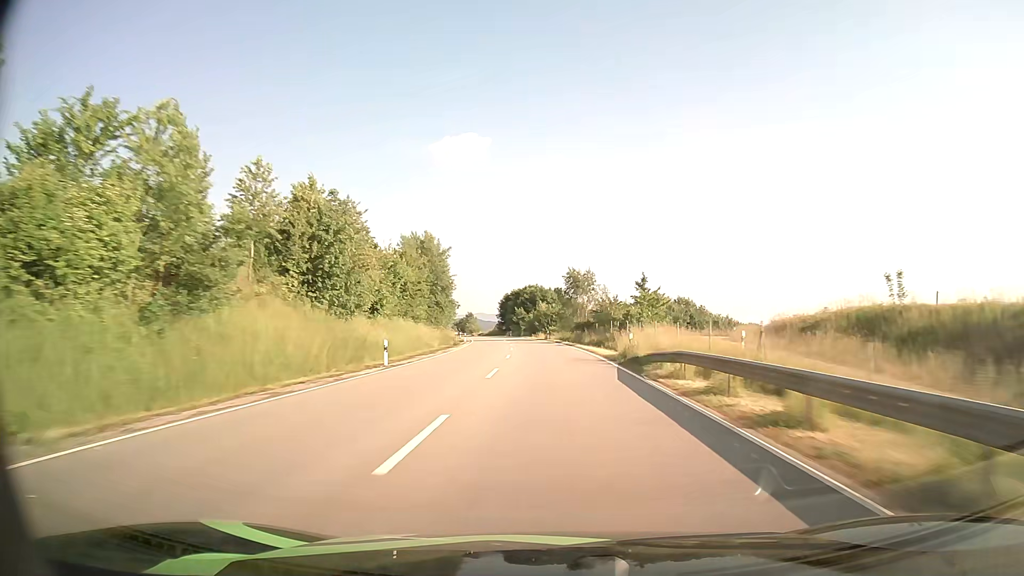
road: primary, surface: asphalt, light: Day
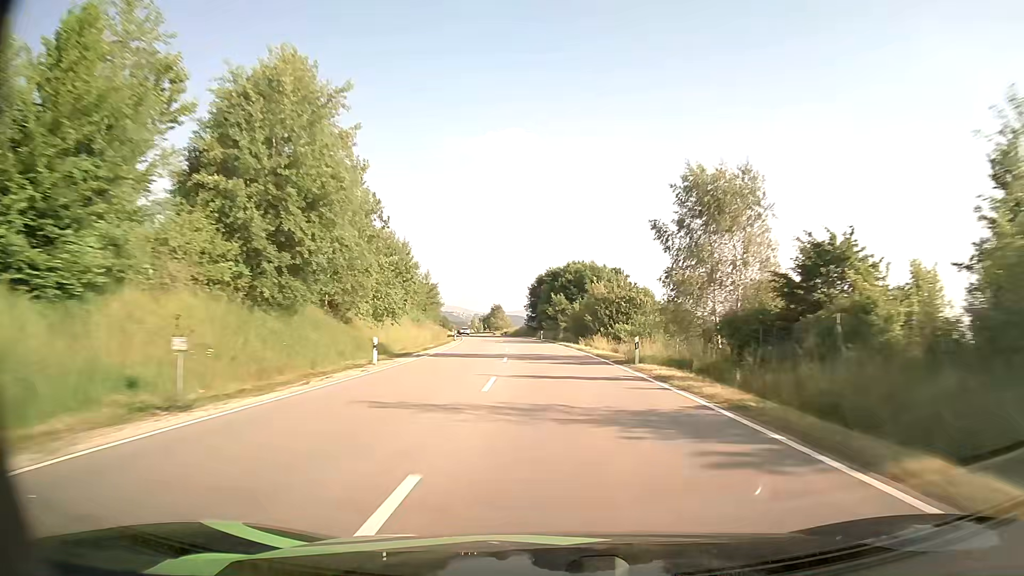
(-1.7, +52.5) m; -4°
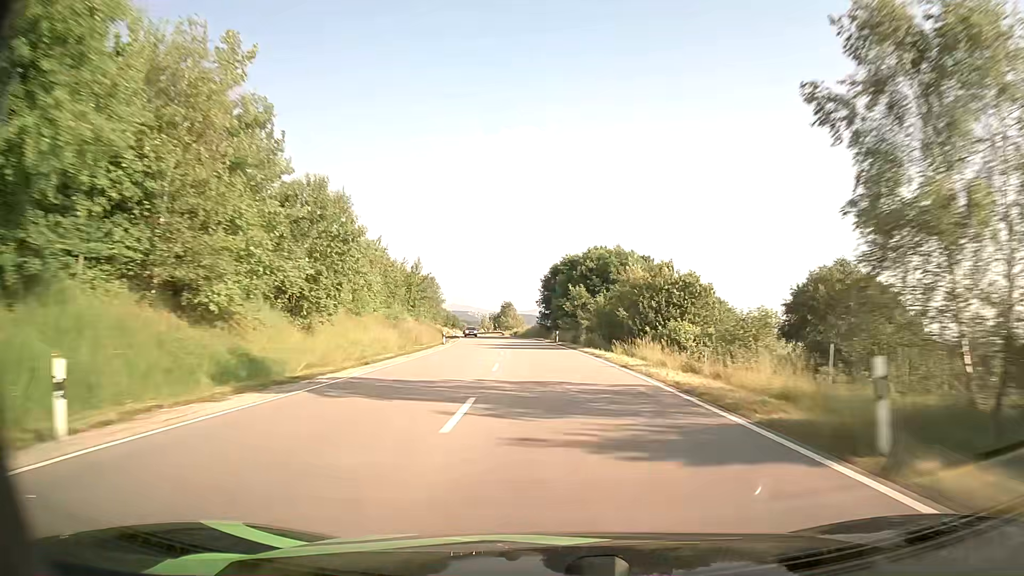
(-0.2, +17.5) m; -1°
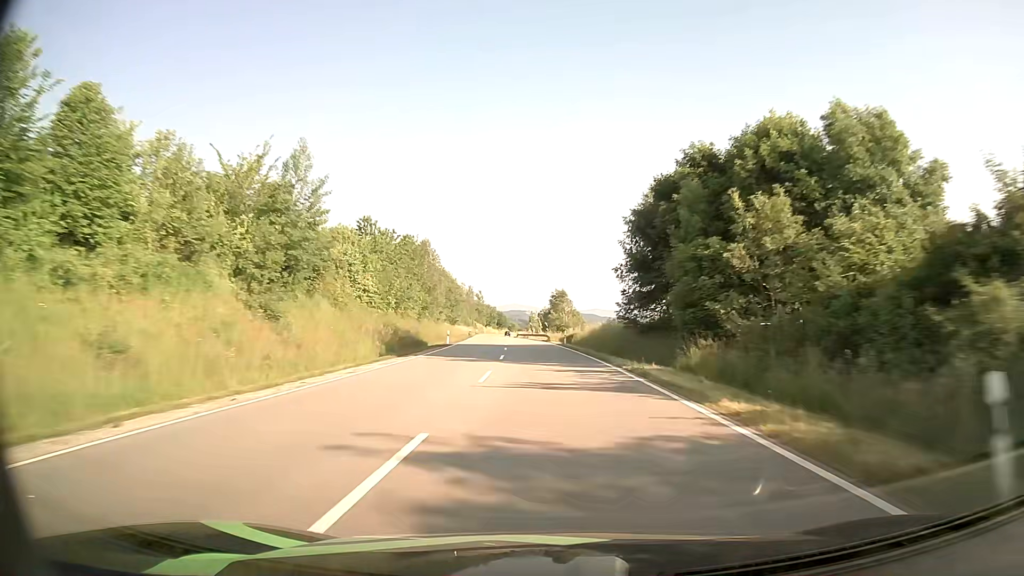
(-2.2, +52.5) m; -5°
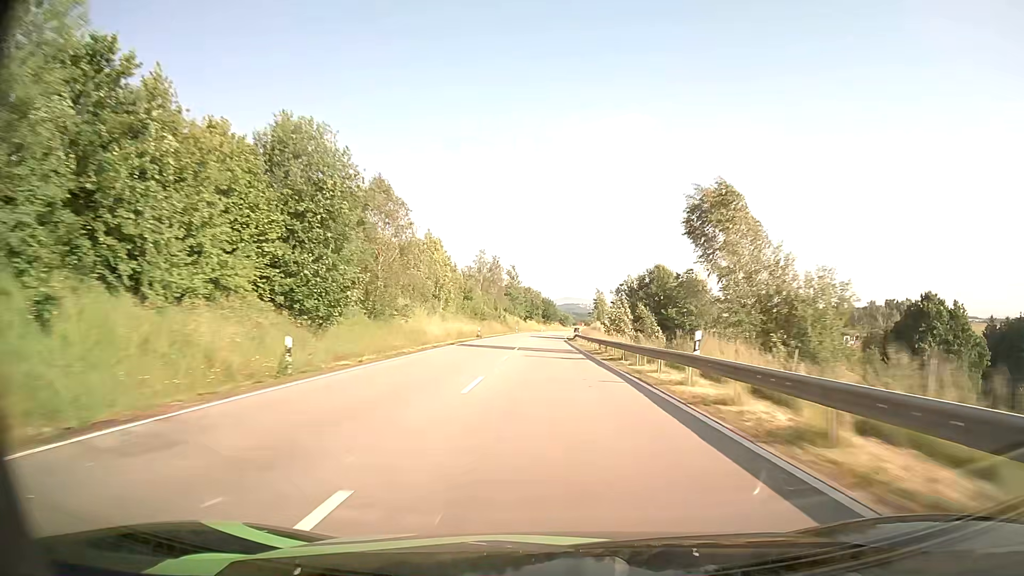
(-4.5, +87.4) m; -5°
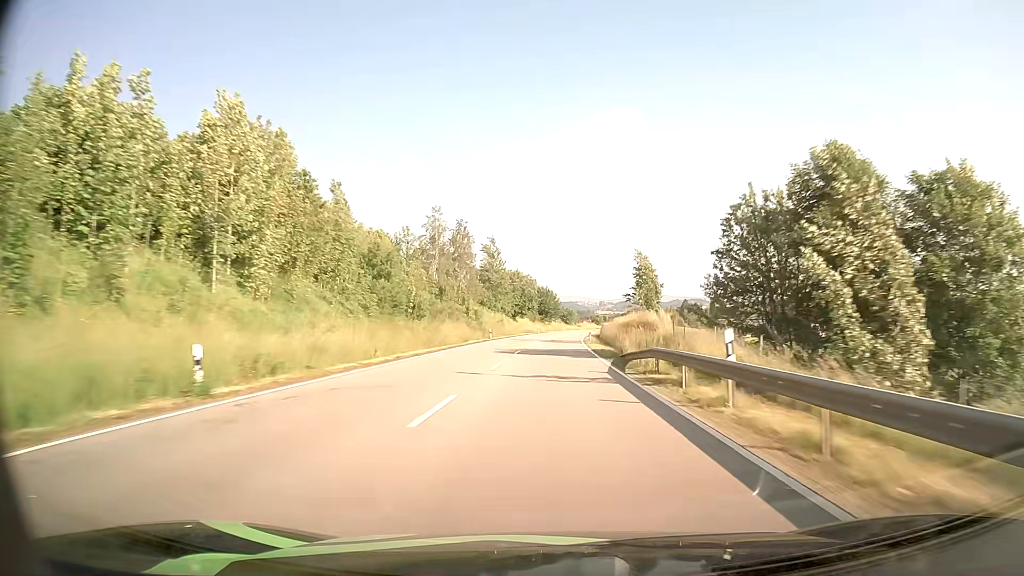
(-0.1, +52.4) m; 0°
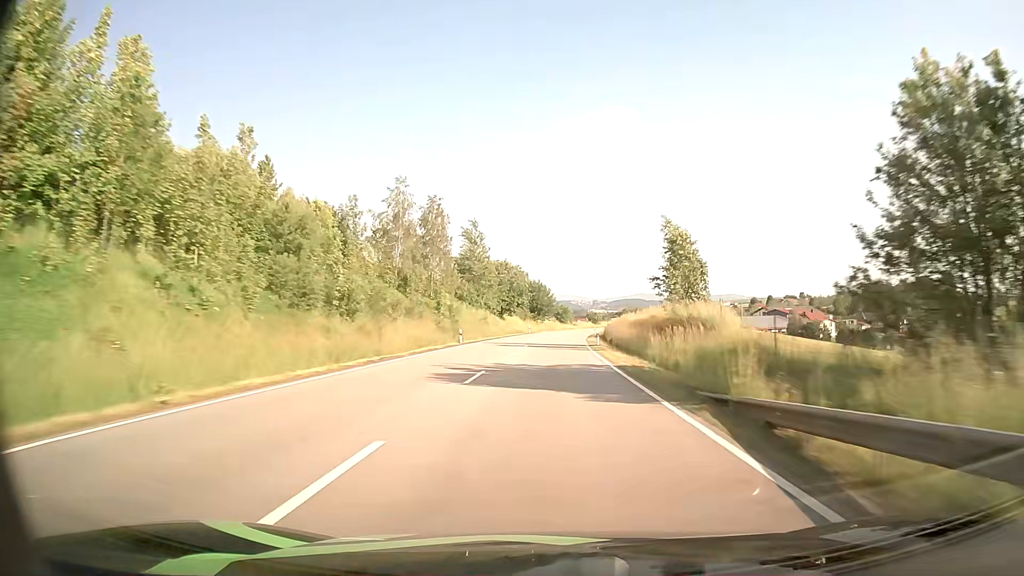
(+0.1, +17.5) m; +1°
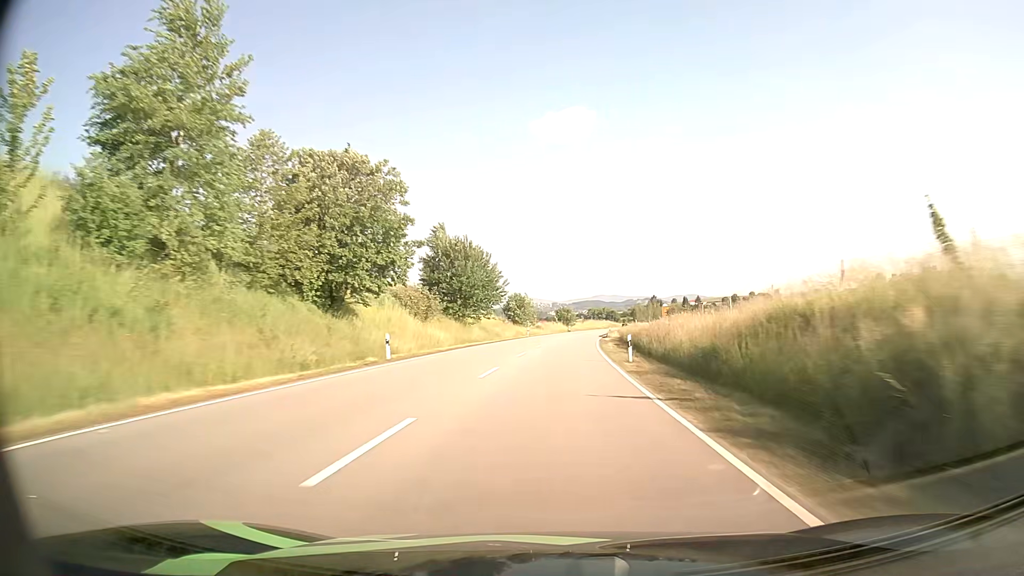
(+1.8, +69.8) m; +3°
